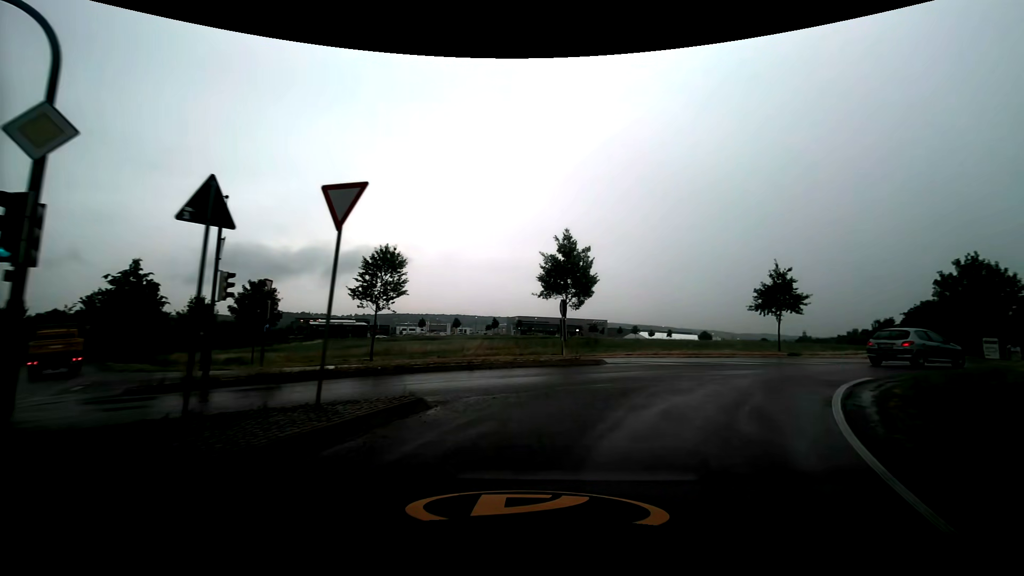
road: residential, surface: asphalt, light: Day
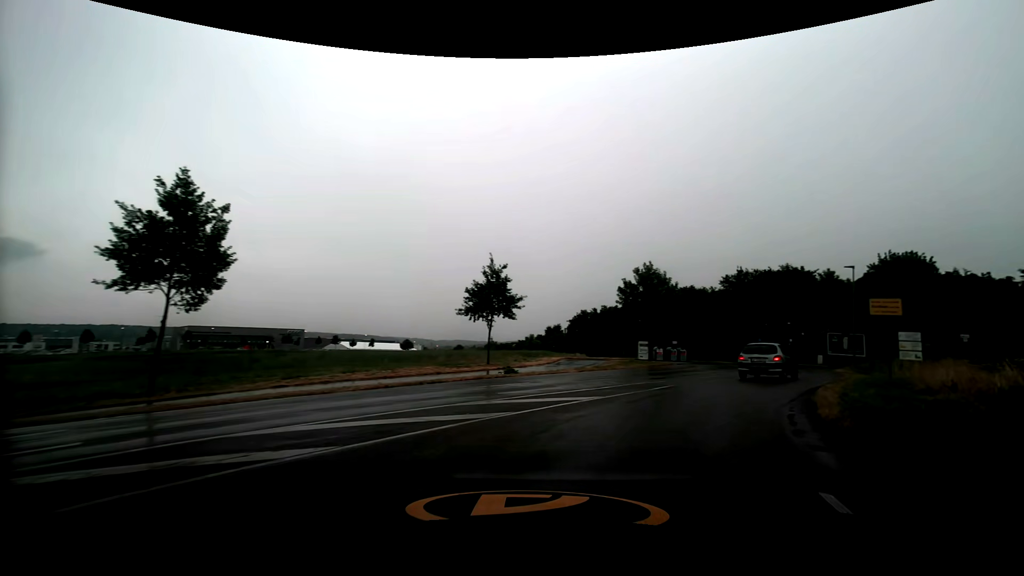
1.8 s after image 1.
(+3.1, +11.5) m; +33°
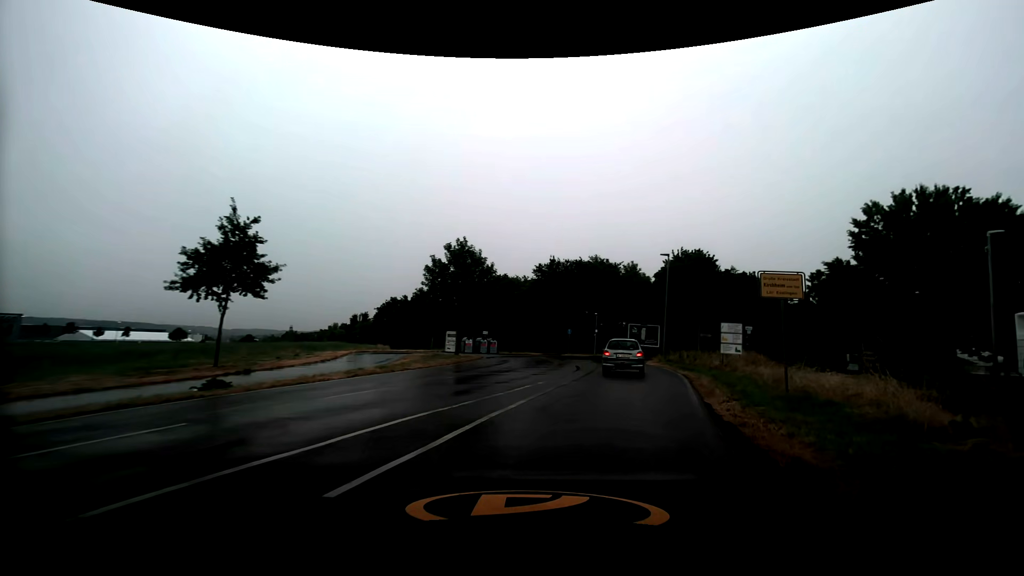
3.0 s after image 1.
(+1.6, +8.4) m; +20°
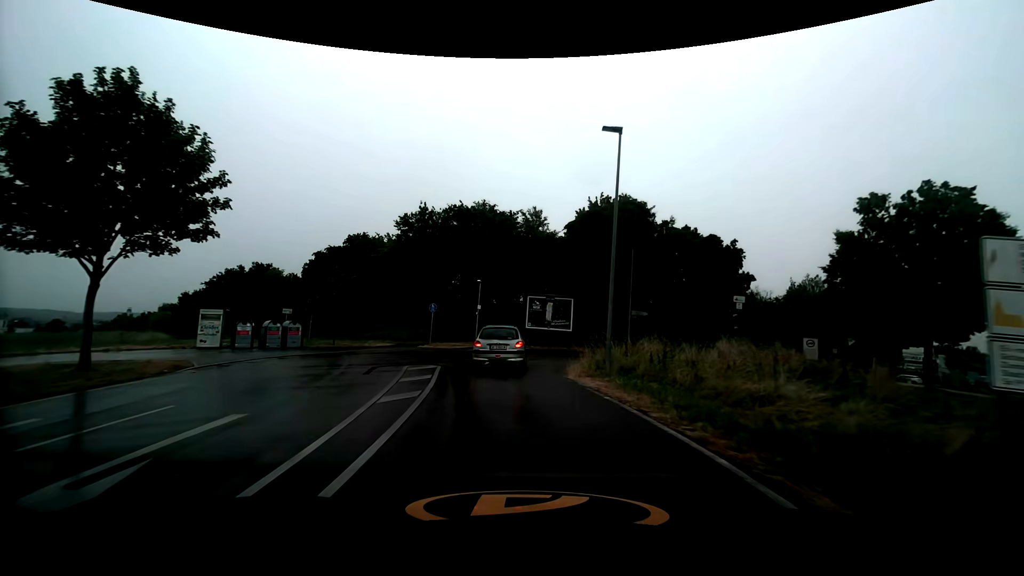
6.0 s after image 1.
(+4.5, +21.5) m; +13°
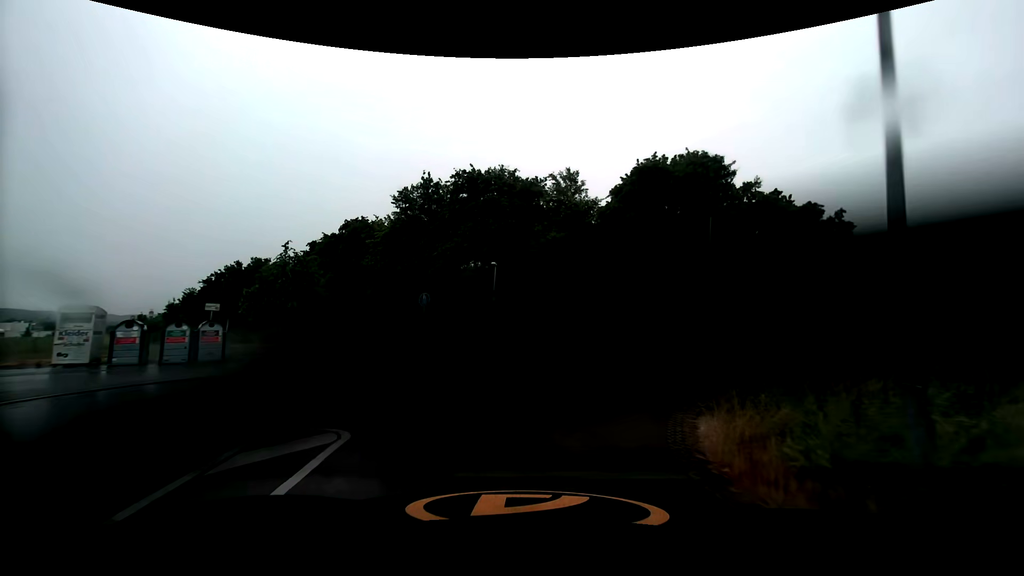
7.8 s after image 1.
(-0.3, +10.8) m; -3°
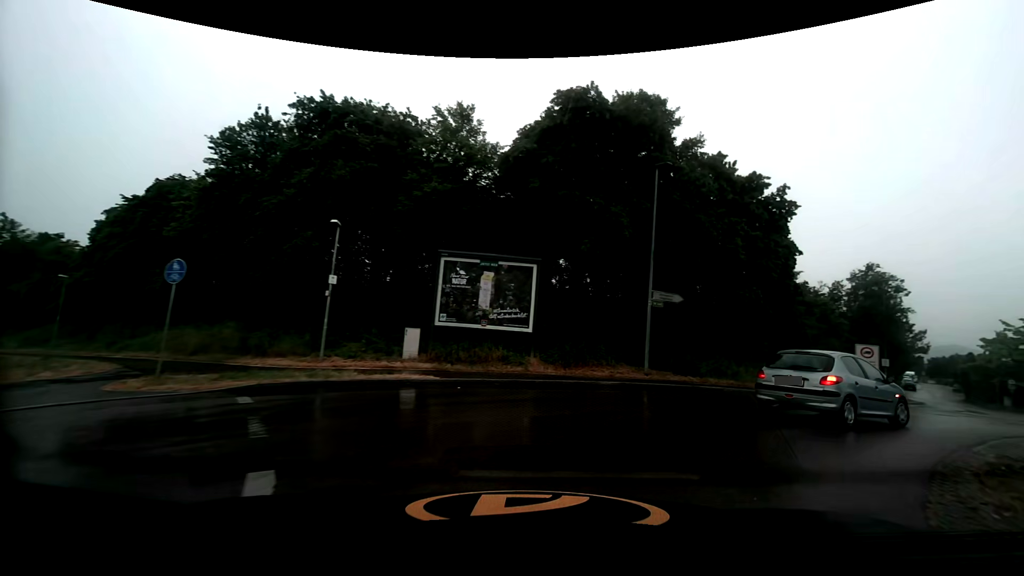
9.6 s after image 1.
(+0.5, +9.7) m; +12°
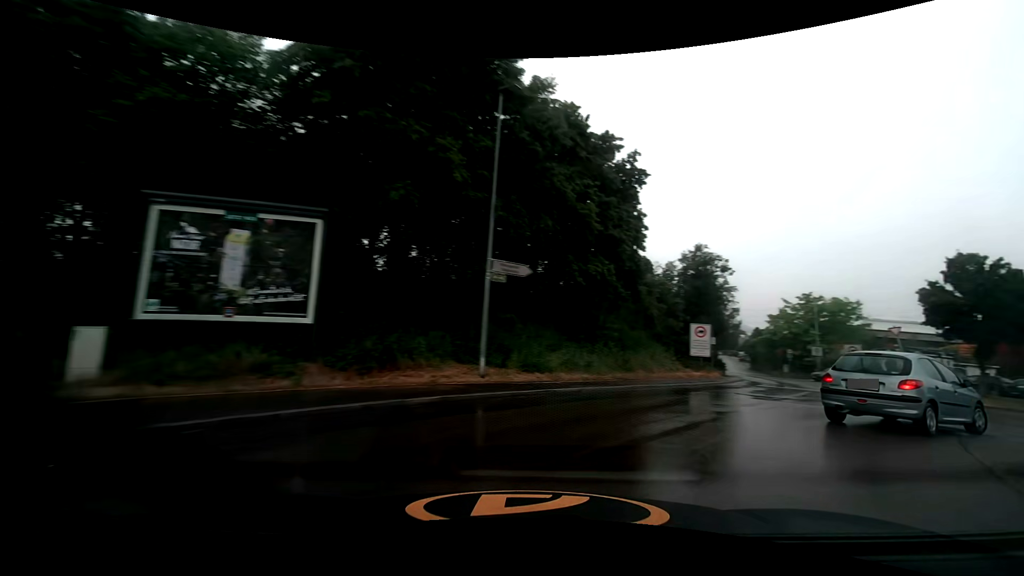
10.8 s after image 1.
(+0.9, +5.8) m; +18°
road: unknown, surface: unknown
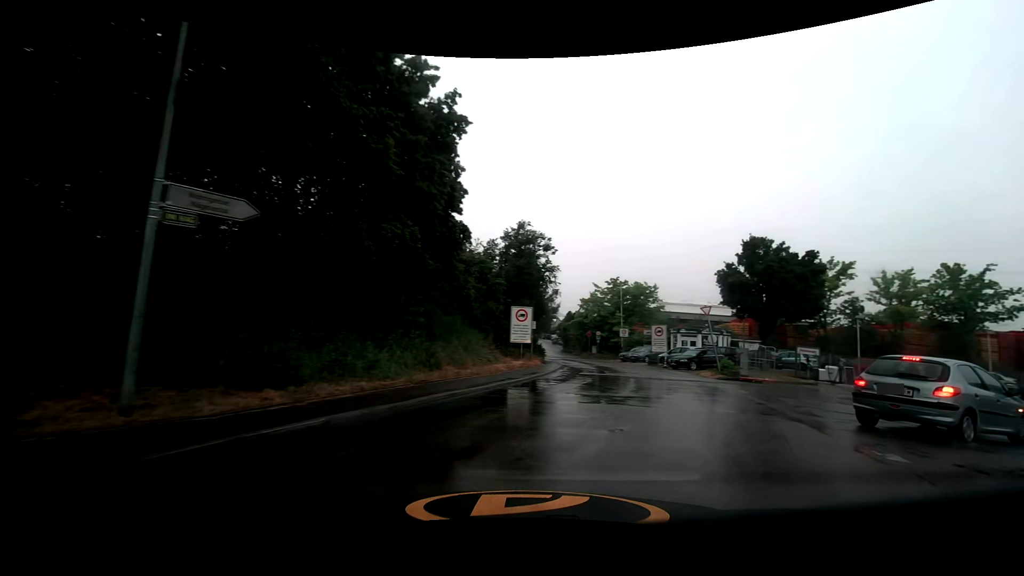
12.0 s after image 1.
(+0.9, +5.4) m; +19°
